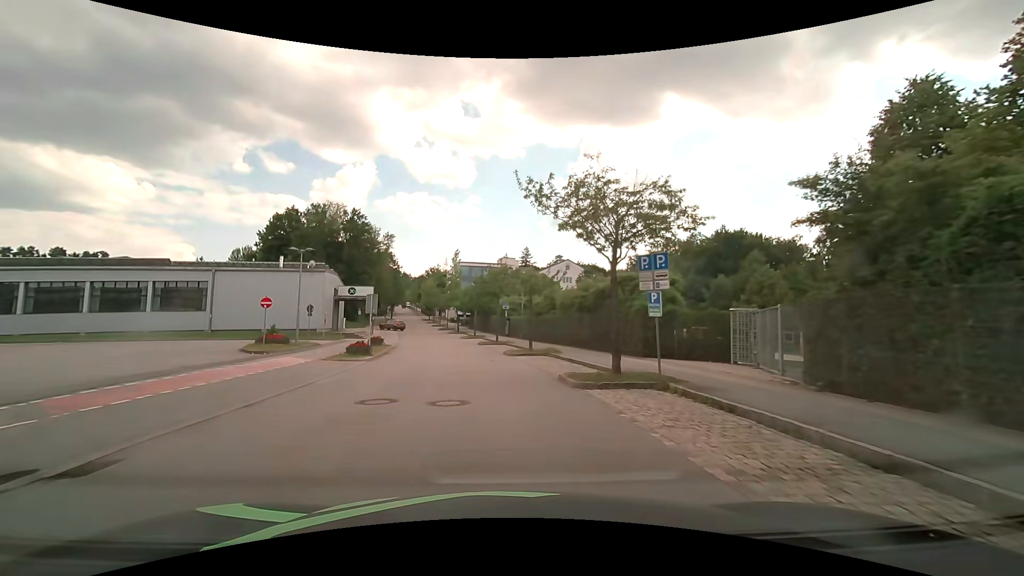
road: residential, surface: asphalt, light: Day
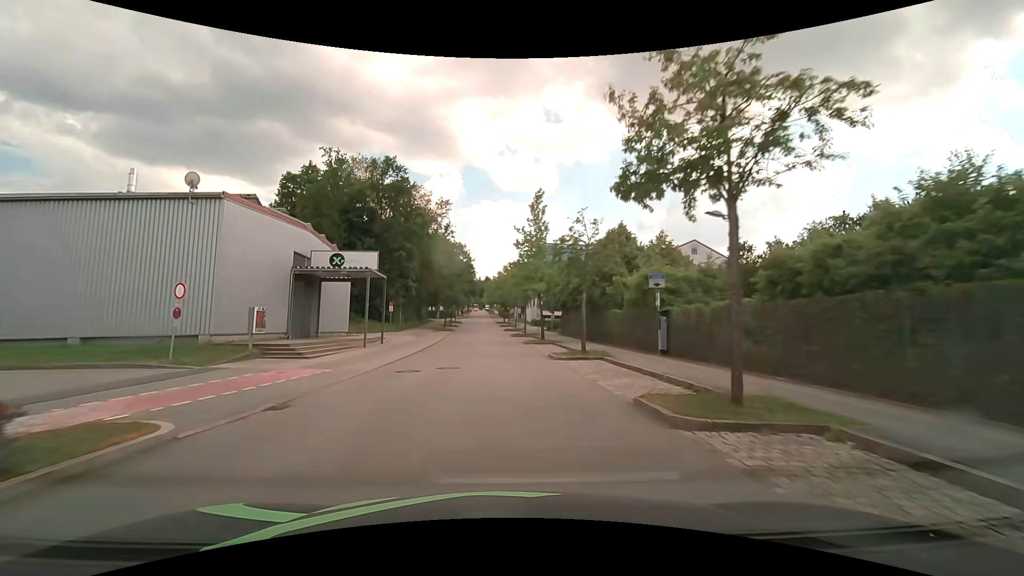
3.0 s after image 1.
(-3.0, +32.6) m; -10°
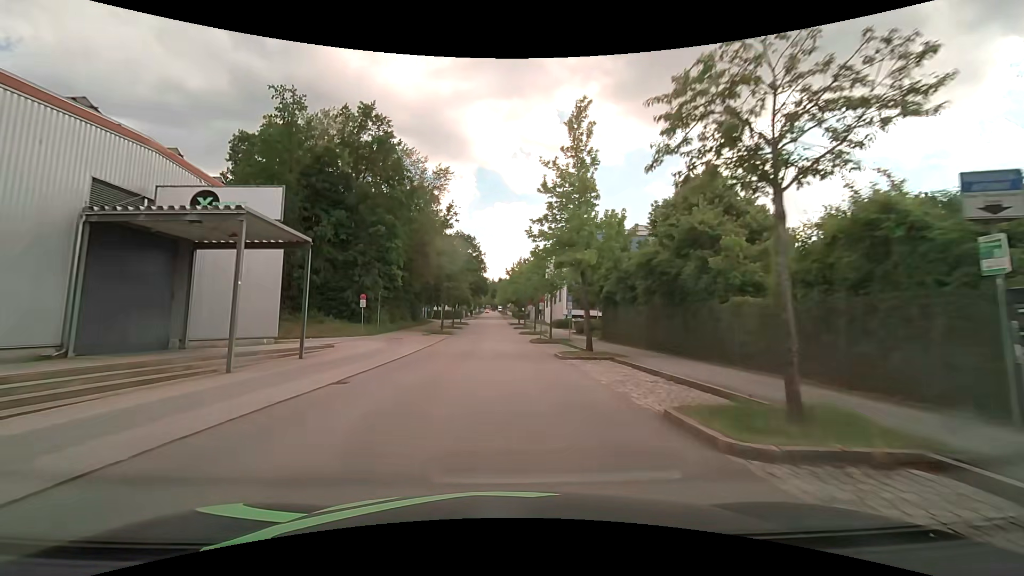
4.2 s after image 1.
(-0.2, +15.5) m; -1°
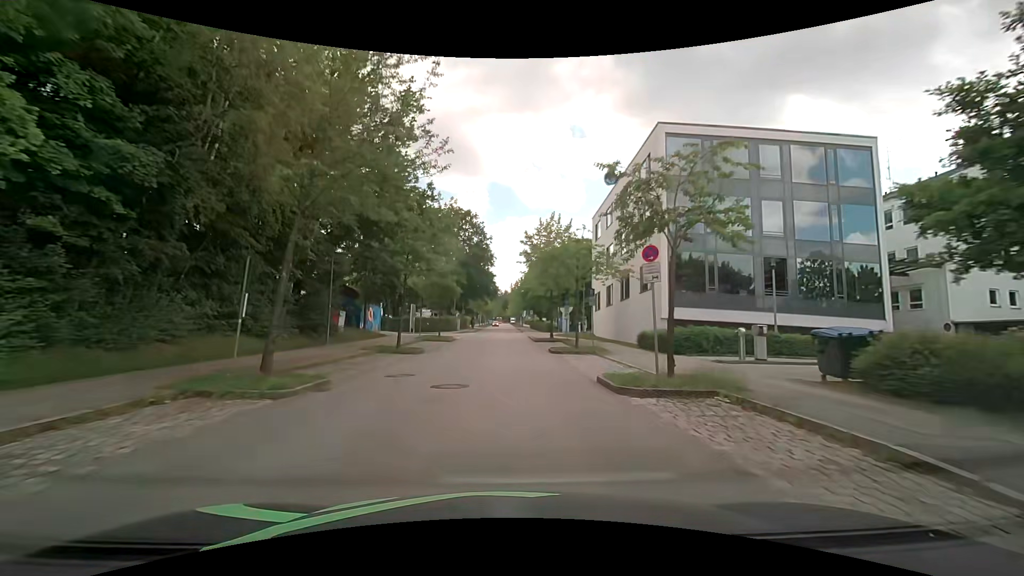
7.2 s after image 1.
(-0.7, +37.6) m; -1°
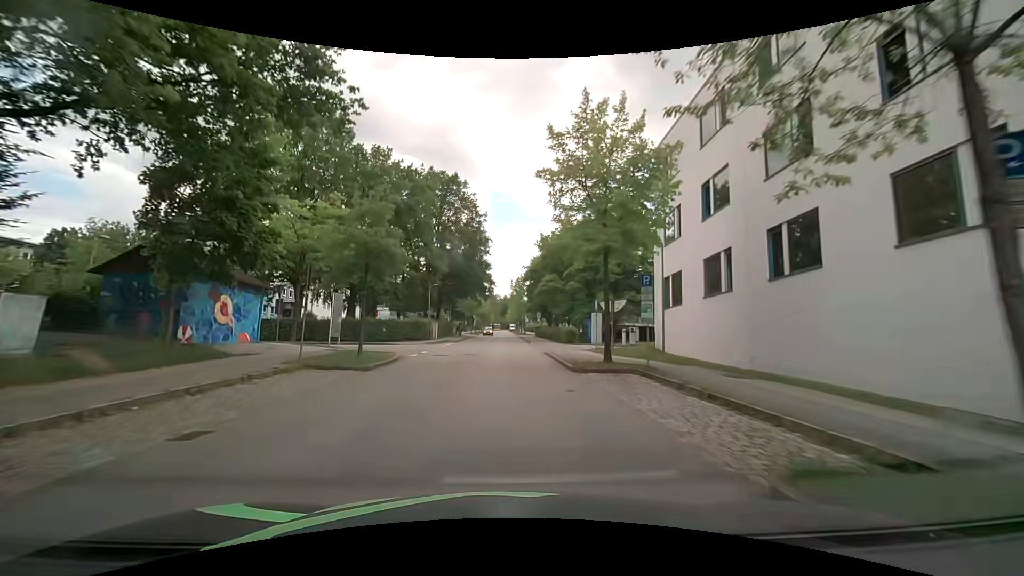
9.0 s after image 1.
(-0.1, +22.1) m; 0°
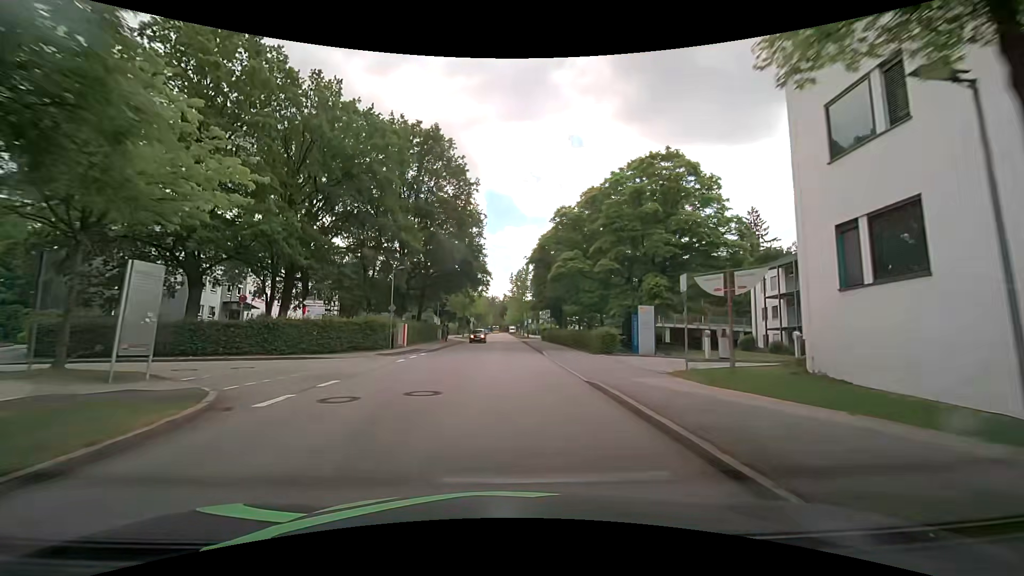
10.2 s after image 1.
(0.0, +14.8) m; +1°
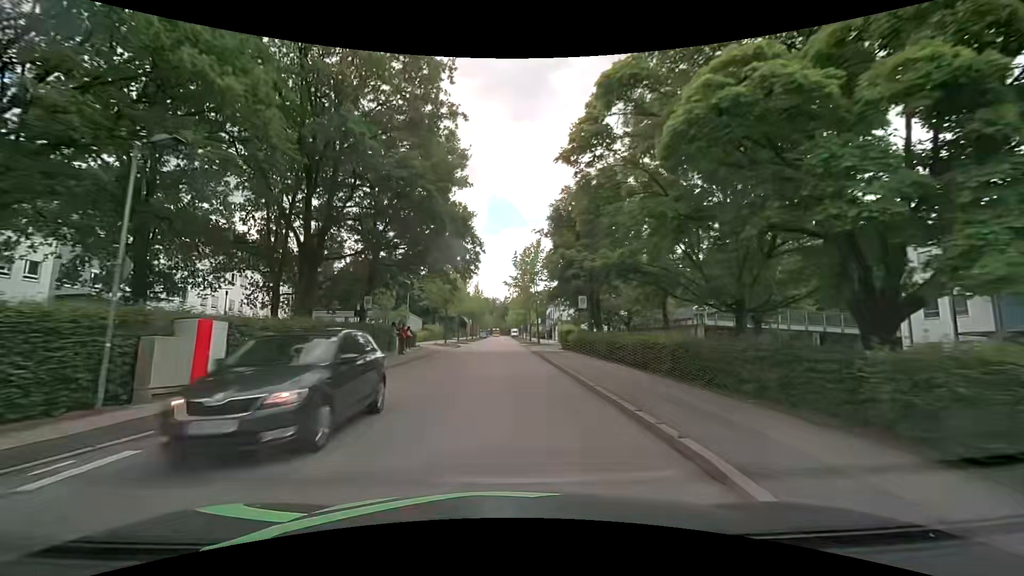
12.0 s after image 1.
(-0.2, +22.3) m; 0°
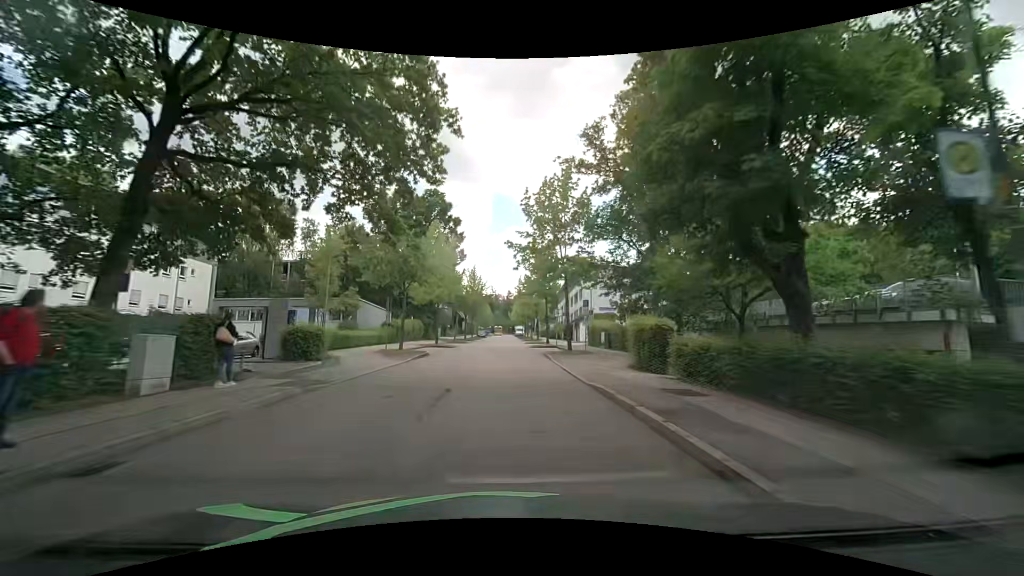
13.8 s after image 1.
(-0.2, +22.6) m; -1°
(0, +10) (0, +20) (0, +30) (0, +40) (+1, +50) (+1, +60) (+1, +70) (+1, +80) (+1, +90) (+1, +100) m
